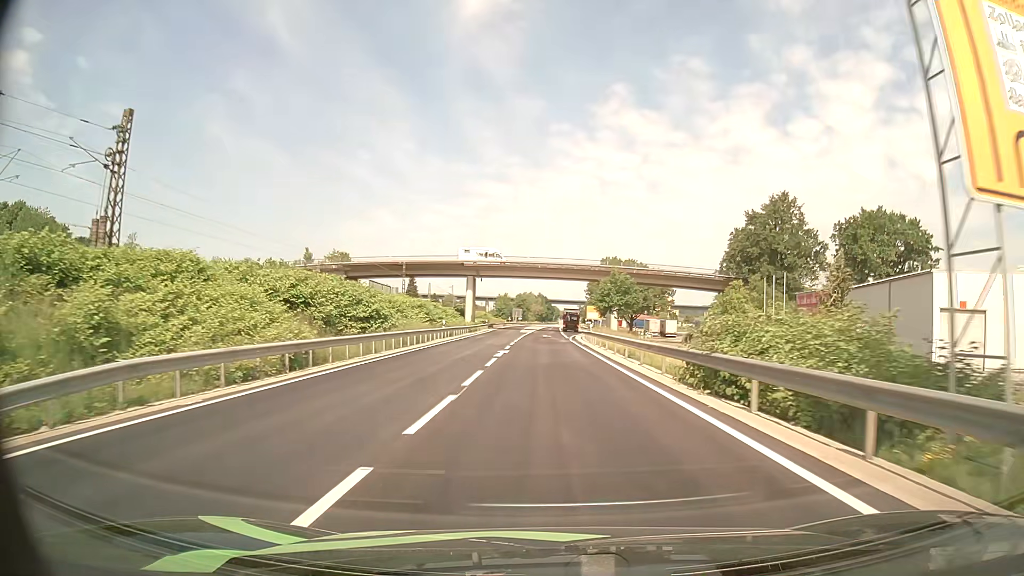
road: primary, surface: asphalt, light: Day
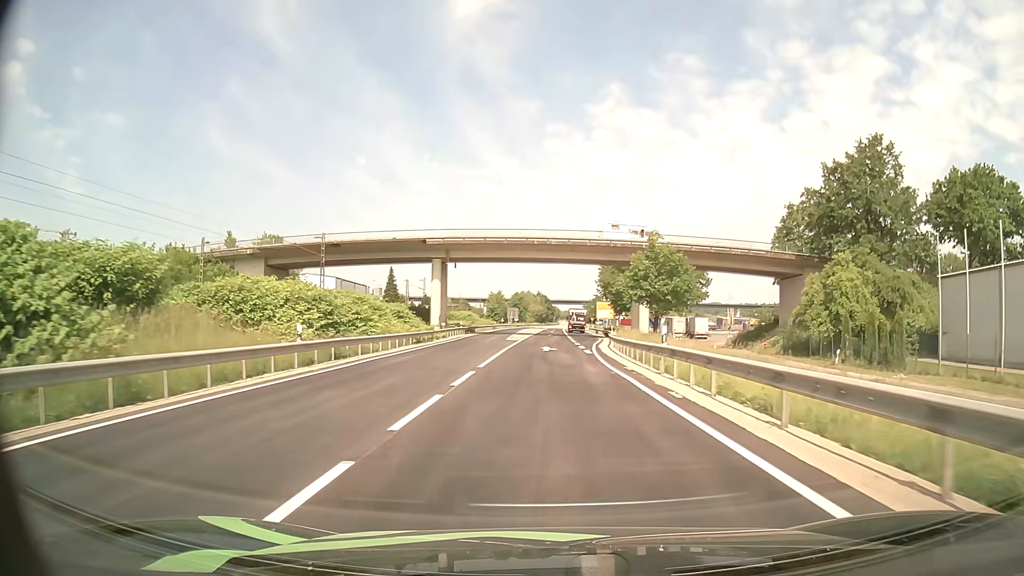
(-0.1, +29.8) m; 0°
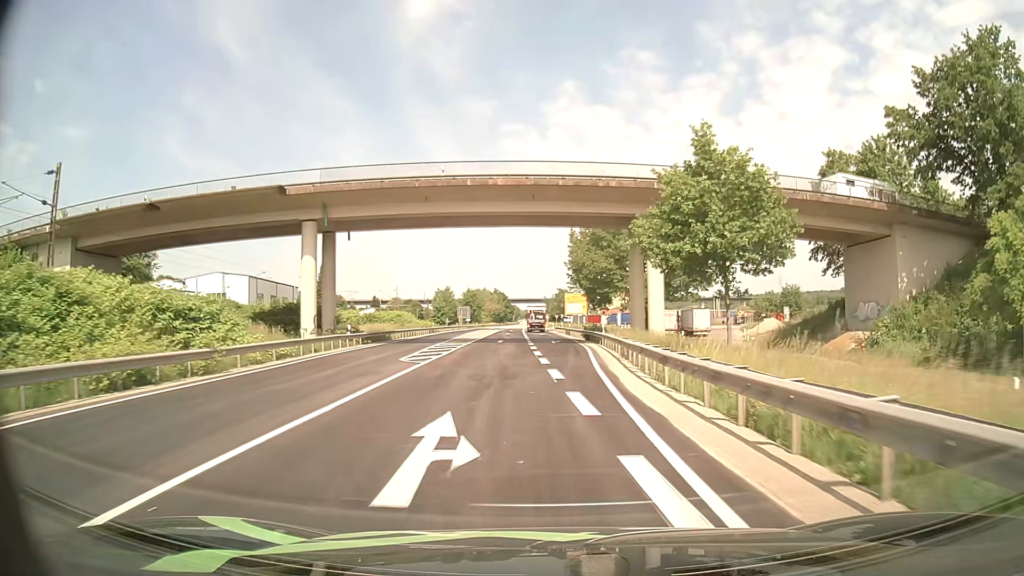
(+0.7, +28.0) m; +4°
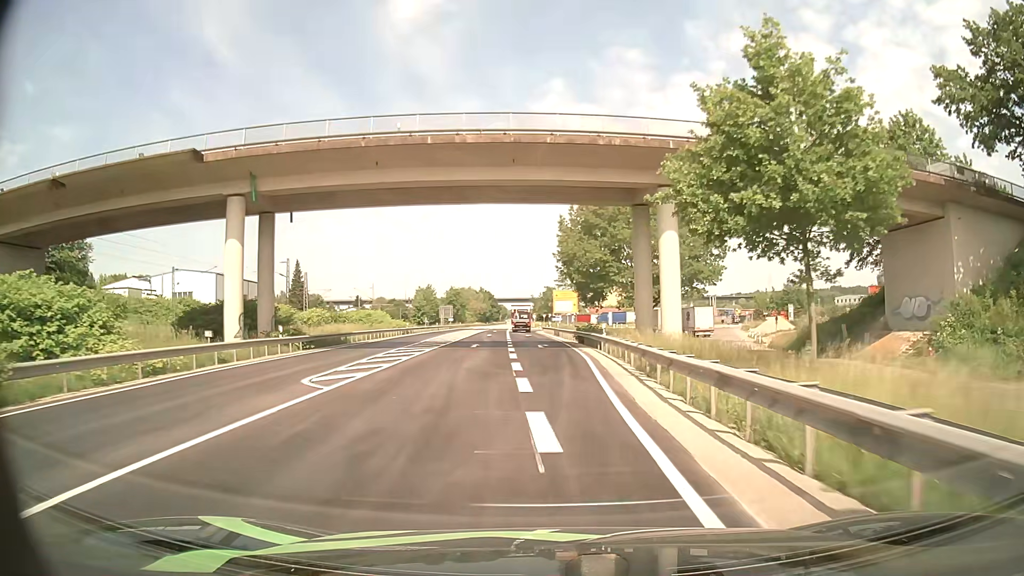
(0.0, +8.9) m; +1°
(0, +10) (0, +20) (0, +30) (0, +40) (0, +50) (0, +60) (-1, +70) (-2, +80) (-2, +90) (-3, +100) m
